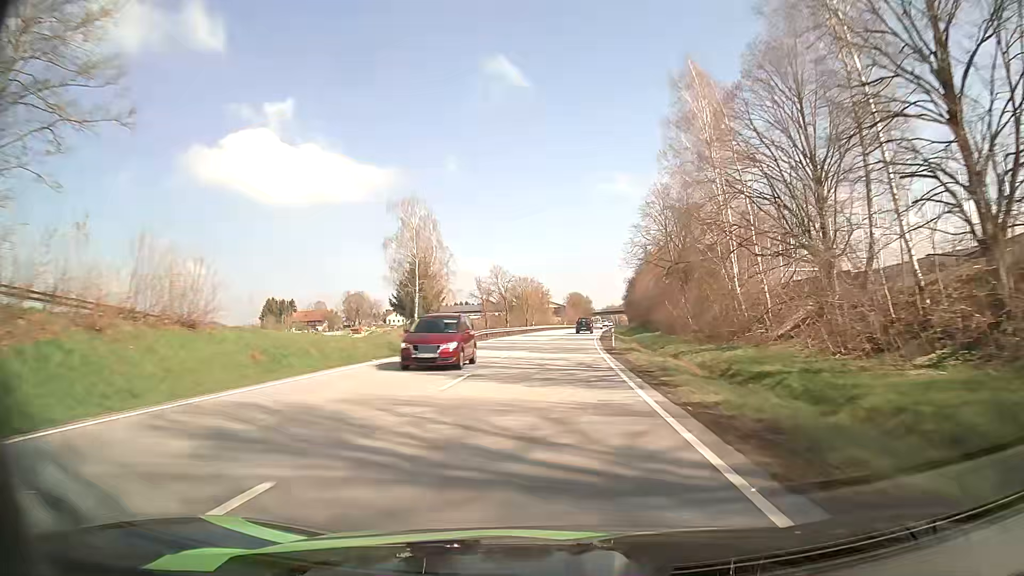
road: primary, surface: asphalt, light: Day
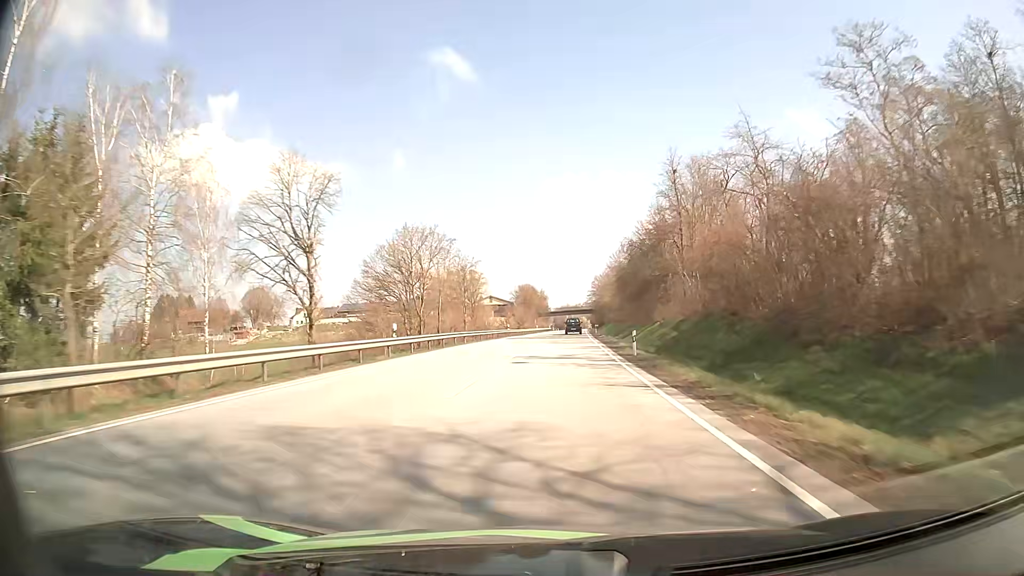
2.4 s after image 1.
(+2.3, +62.0) m; +4°
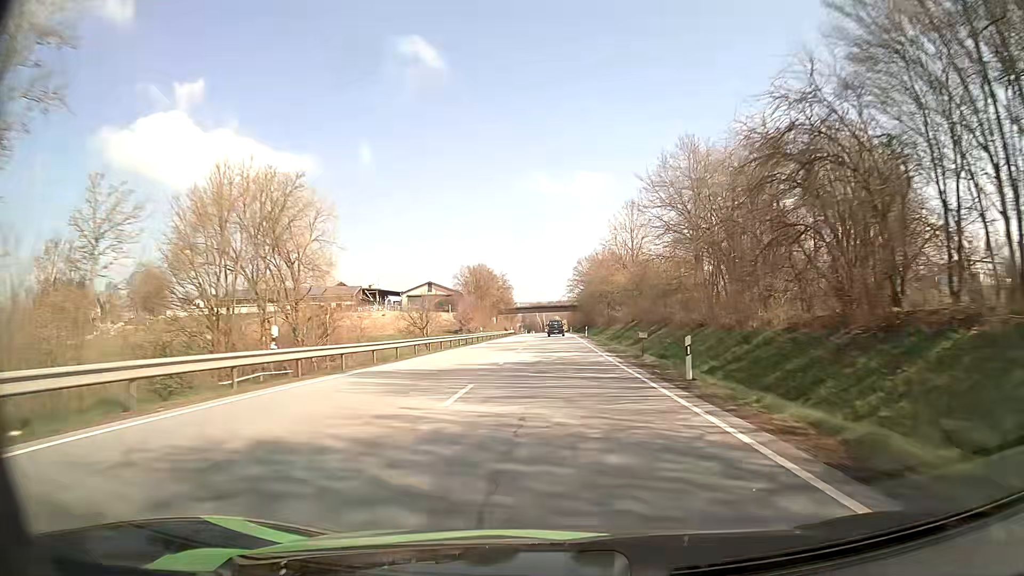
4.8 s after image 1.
(+1.2, +61.9) m; +2°
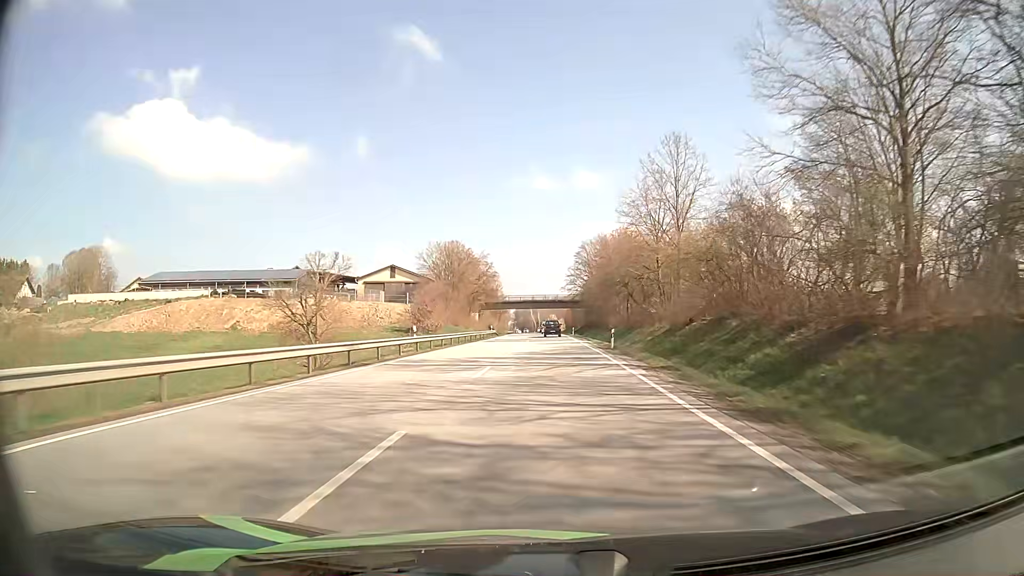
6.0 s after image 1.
(+0.2, +31.0) m; 0°
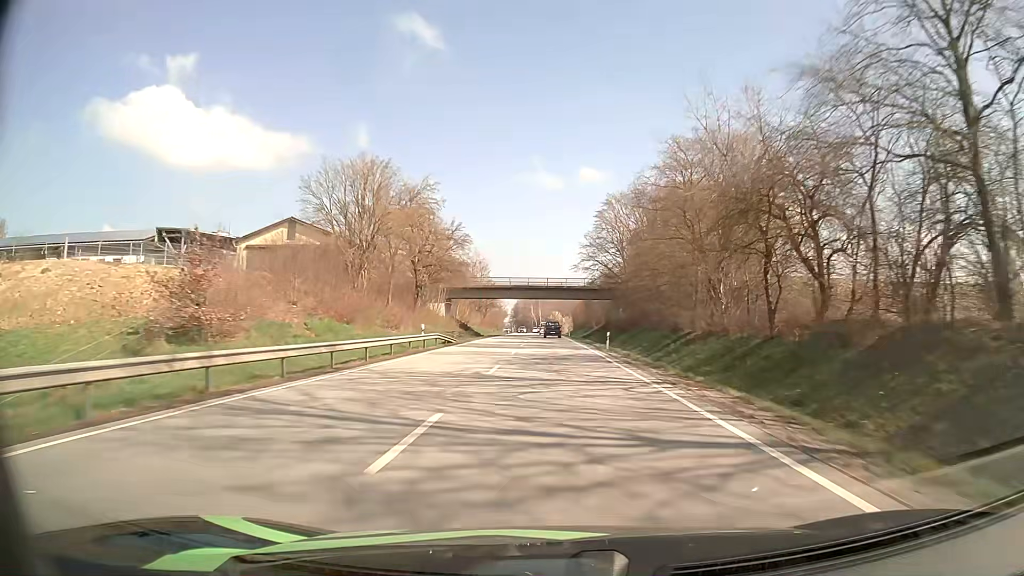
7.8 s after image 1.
(0.0, +46.9) m; 0°
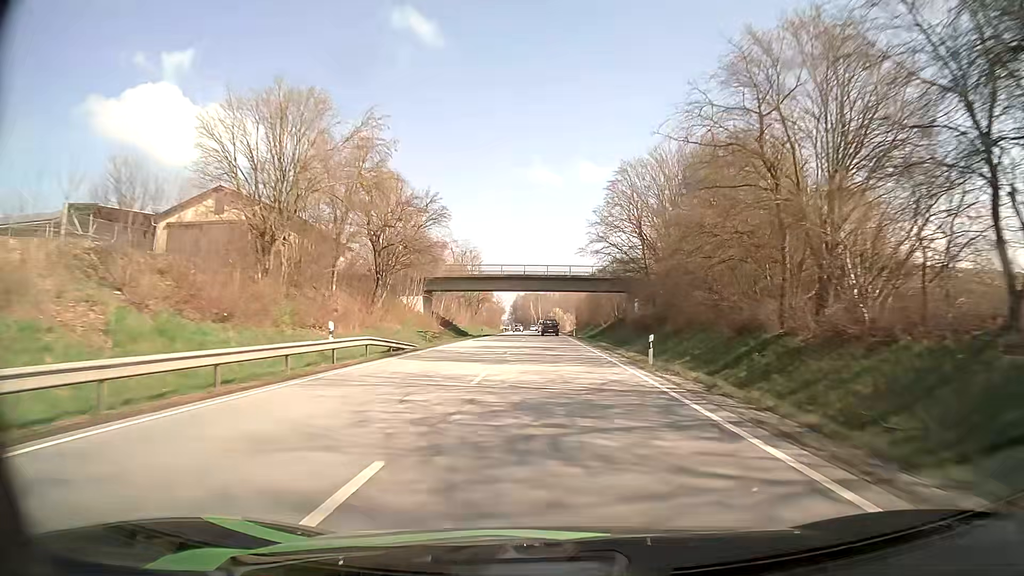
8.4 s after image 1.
(0.0, +15.8) m; 0°
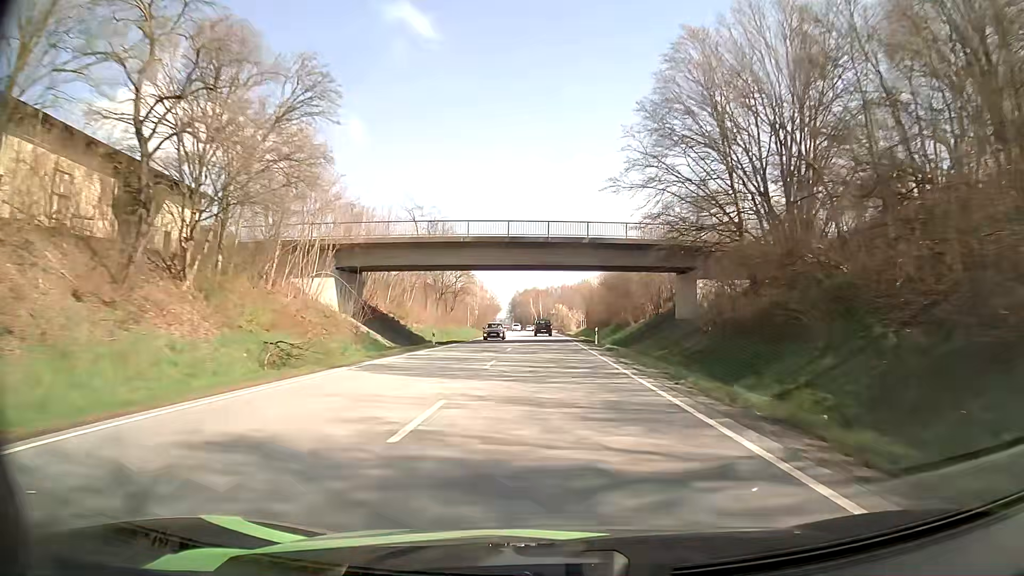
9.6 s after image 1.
(0.0, +31.2) m; 0°
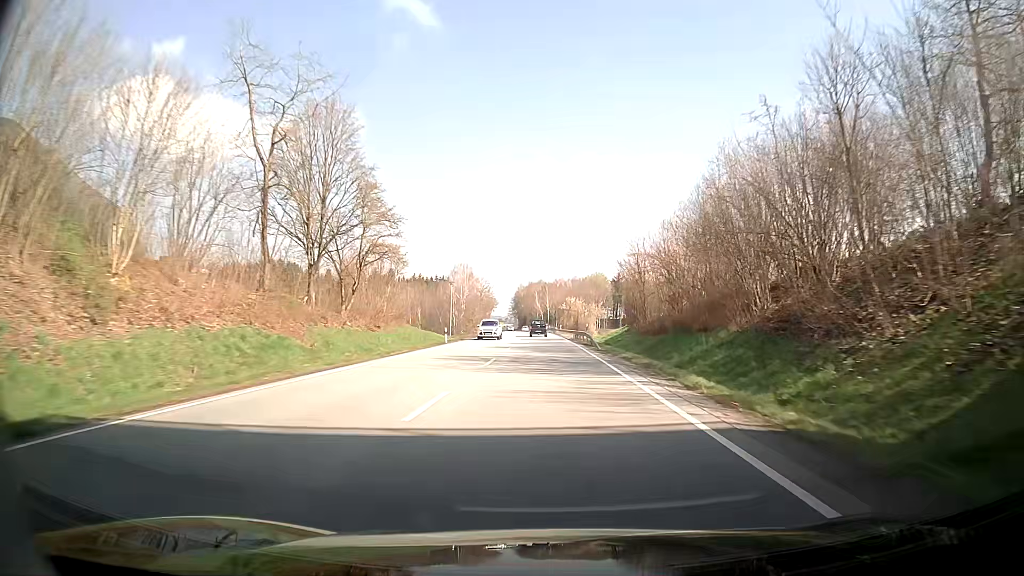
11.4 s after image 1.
(-0.5, +47.0) m; 0°
(0, +10) (0, +20) (0, +30) (0, +40) (-1, +50) (-1, +60) (-1, +70) (-1, +80) (-2, +90) (-2, +100) m
